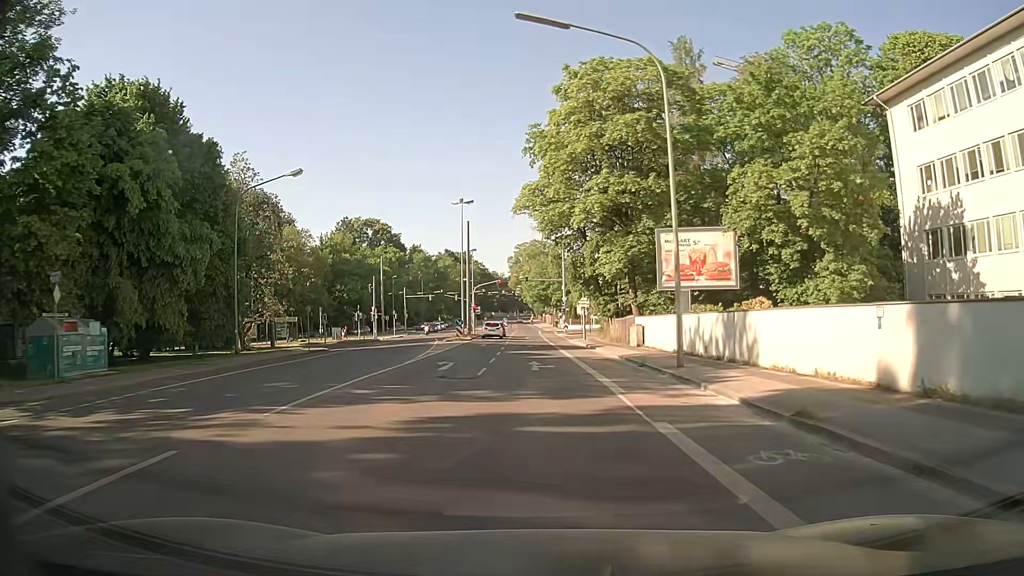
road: secondary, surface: asphalt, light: Day
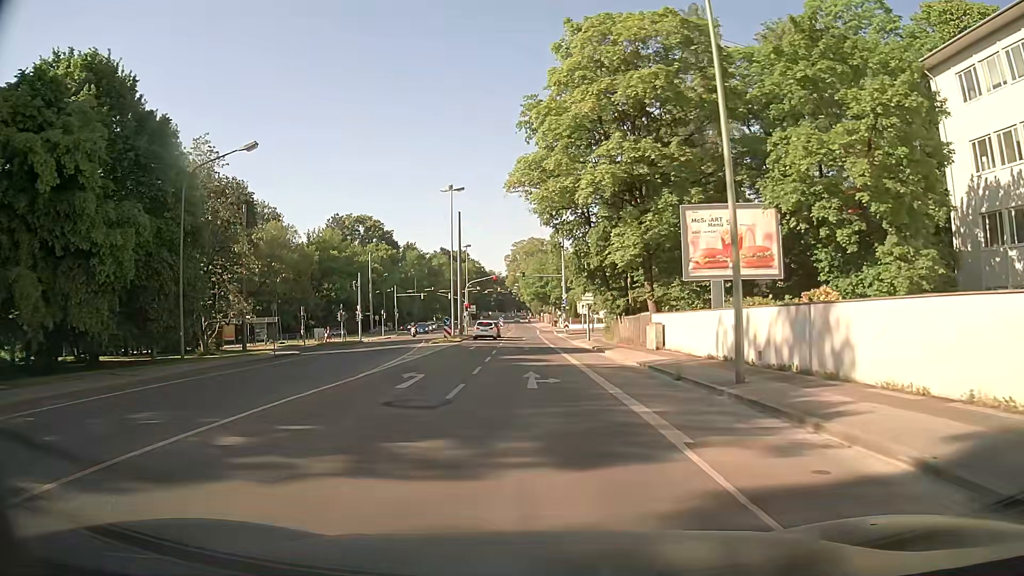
(0.0, +6.0) m; 0°
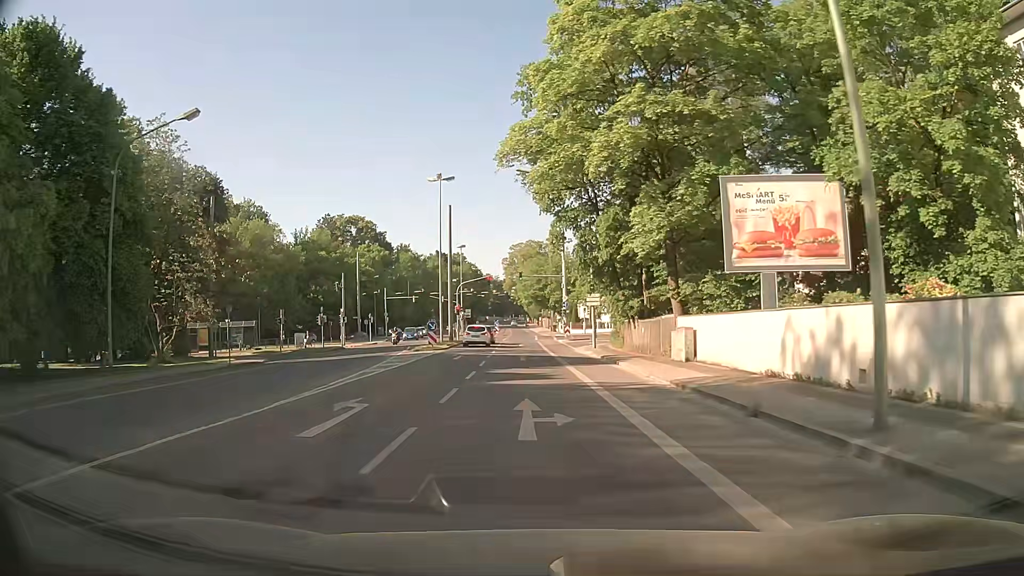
(0.0, +6.0) m; 0°
(0, +10) (0, +20) (0, +30) (0, +40) (-1, +50) (-1, +60) (-1, +70) (-2, +80) (-2, +90) (-2, +100) m
